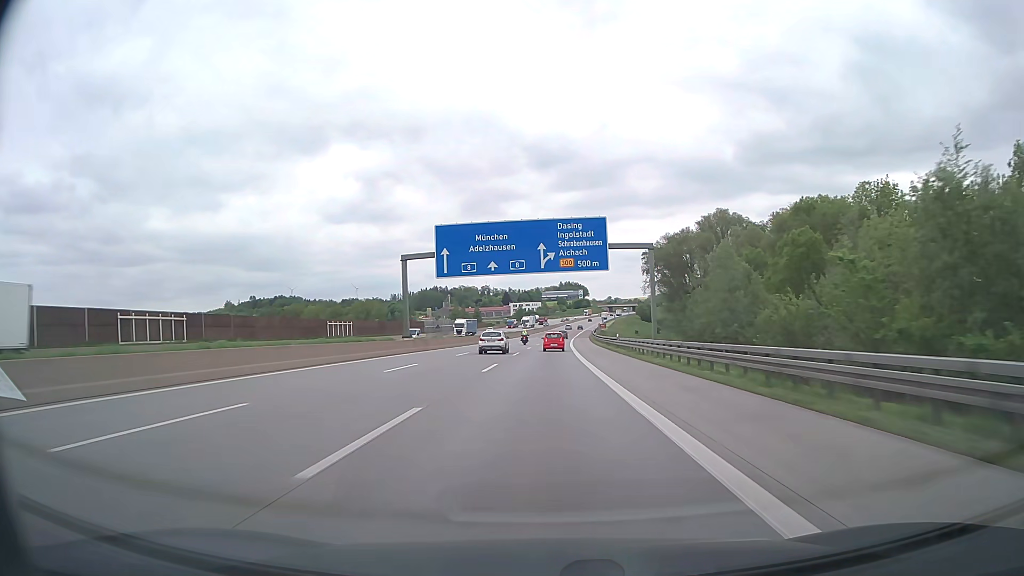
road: motorway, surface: asphalt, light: Day
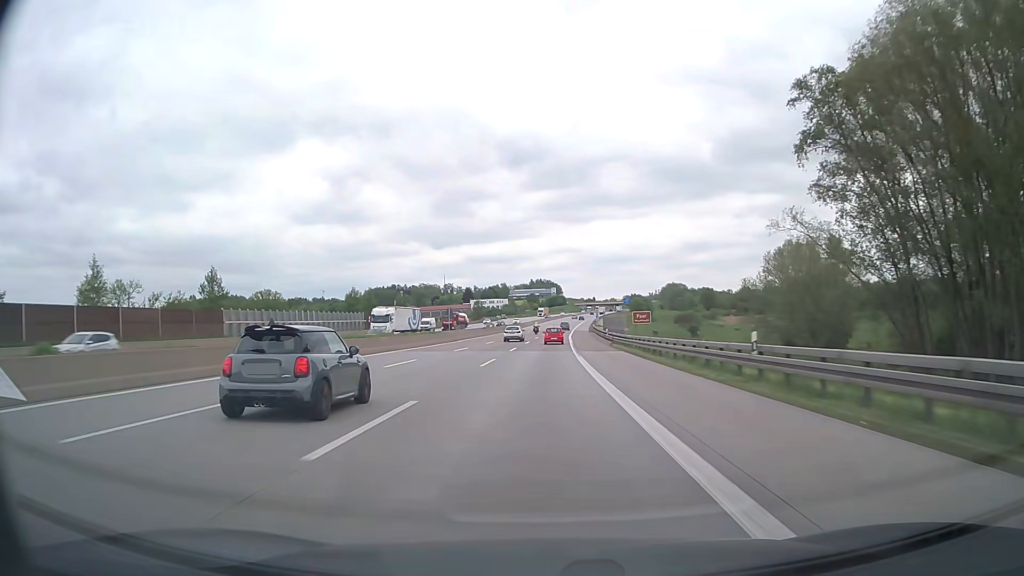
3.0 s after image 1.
(+2.1, +88.6) m; +2°
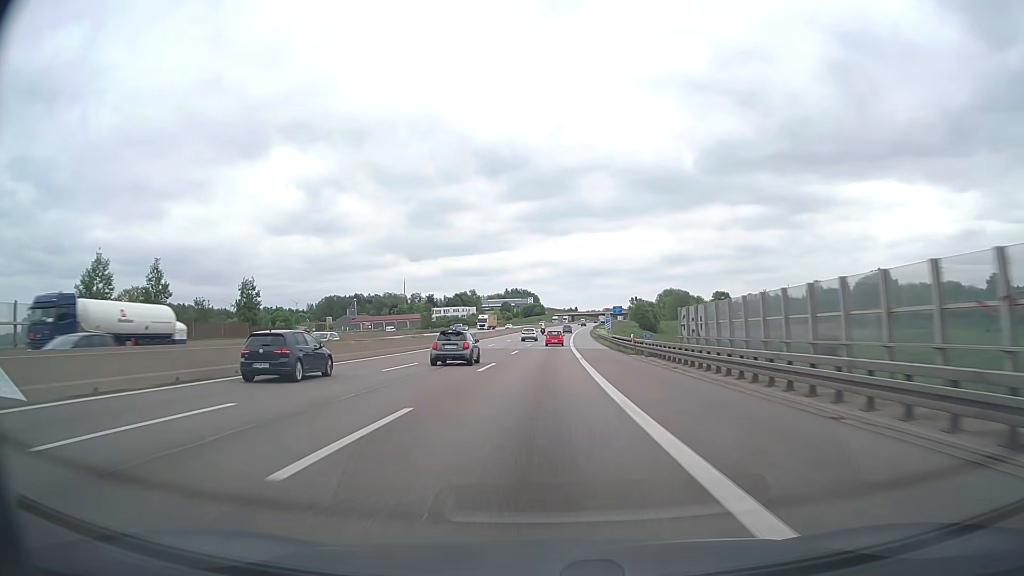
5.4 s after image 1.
(+1.2, +71.9) m; +2°
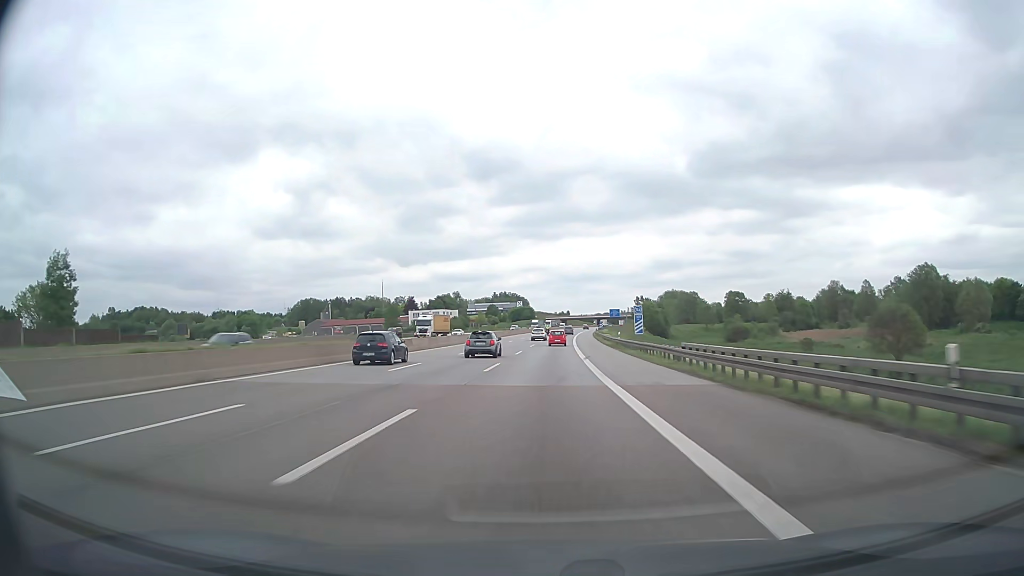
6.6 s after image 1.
(+0.3, +36.0) m; +1°
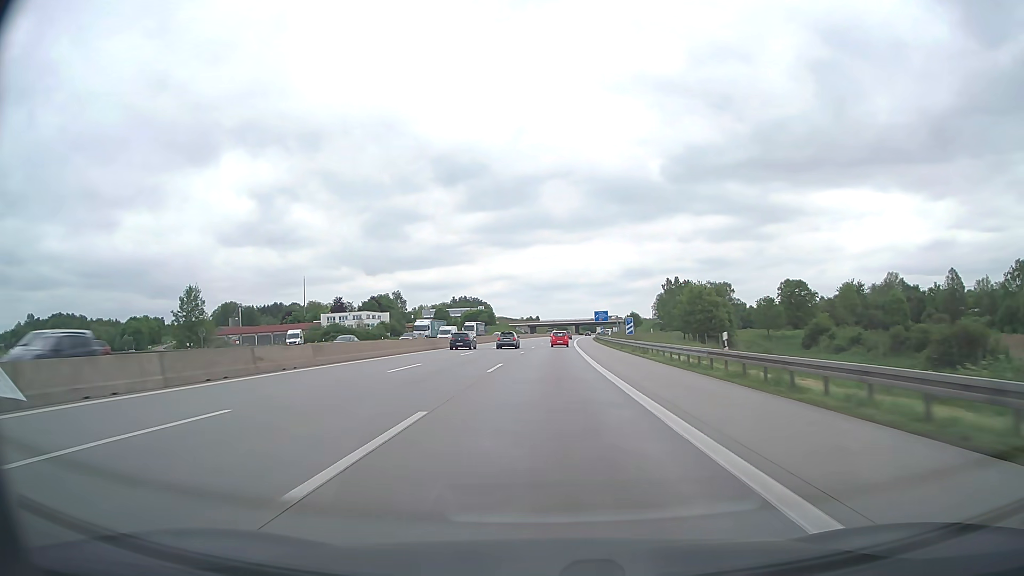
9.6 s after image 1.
(+2.0, +90.2) m; +3°
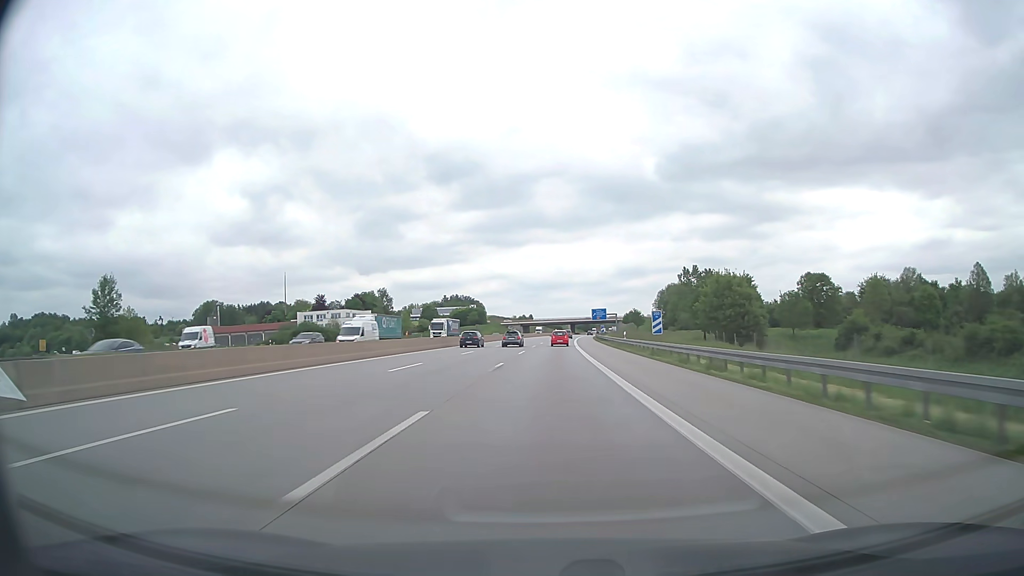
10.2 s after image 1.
(+0.1, +17.9) m; +1°
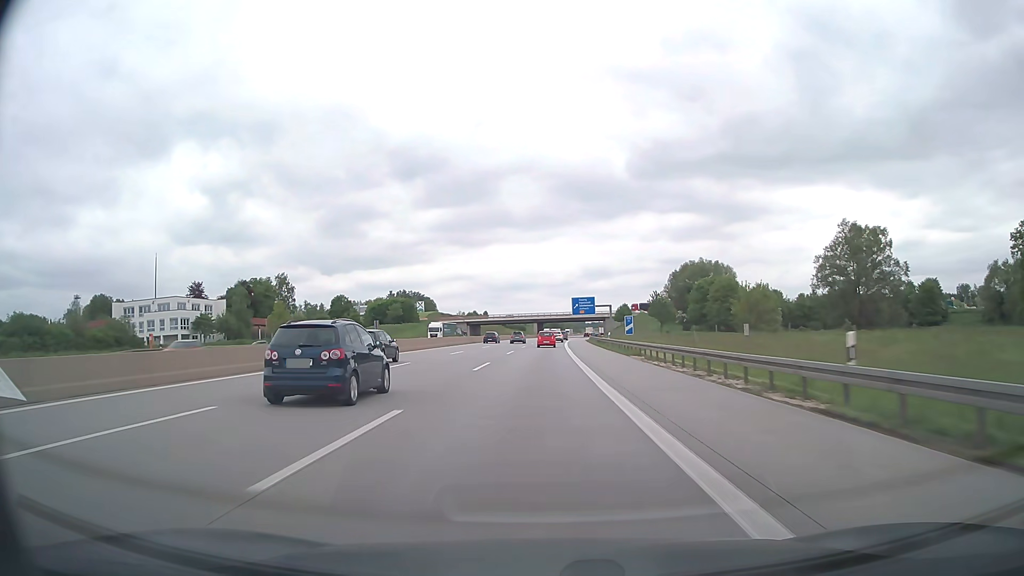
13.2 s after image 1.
(+2.6, +88.5) m; +3°
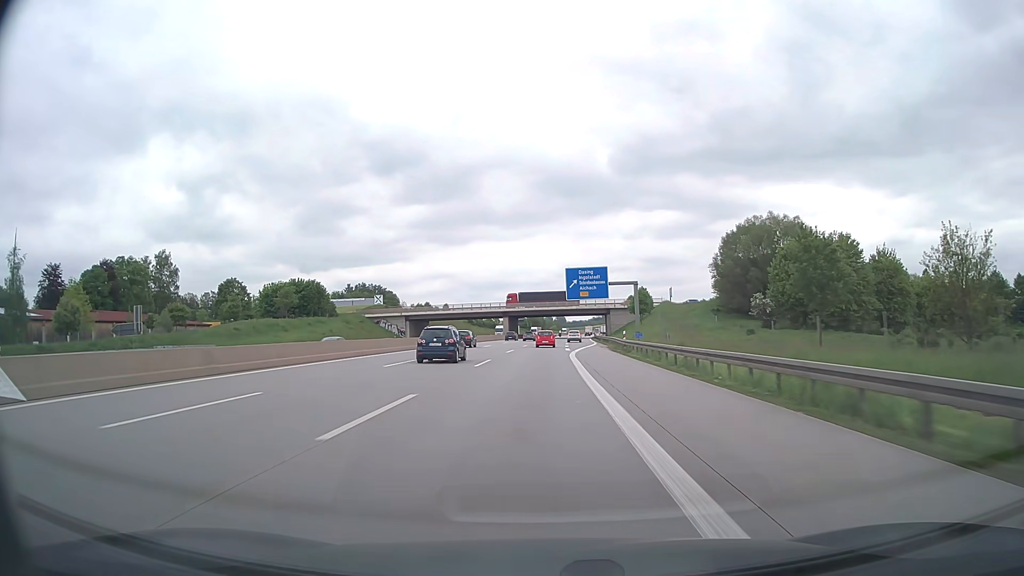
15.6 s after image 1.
(+1.1, +69.2) m; +2°
(0, +10) (0, +20) (0, +30) (+1, +40) (+1, +50) (+1, +60) (+2, +70) (+3, +80) (+3, +90) (+4, +100) m
